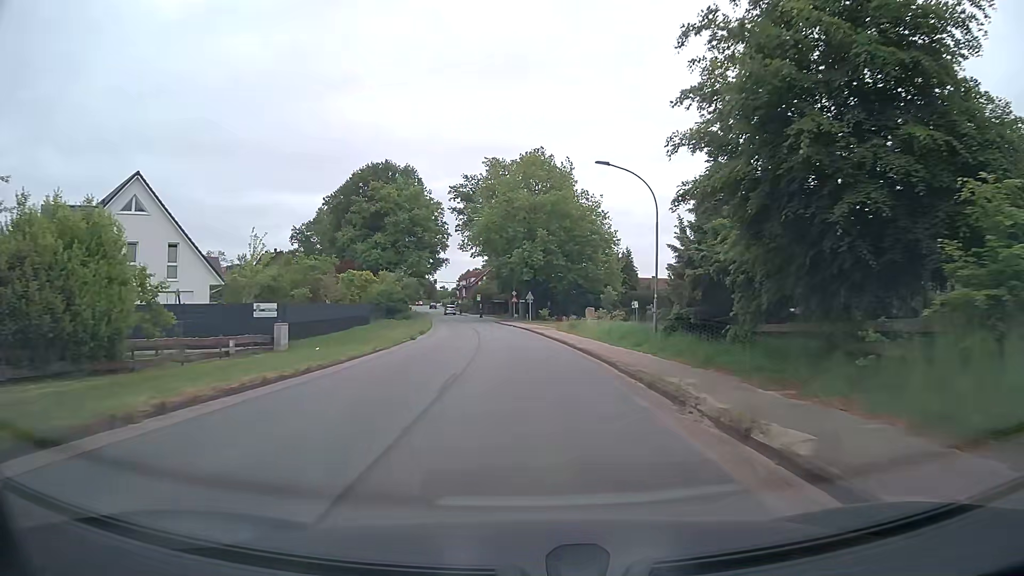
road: tertiary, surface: asphalt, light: Day
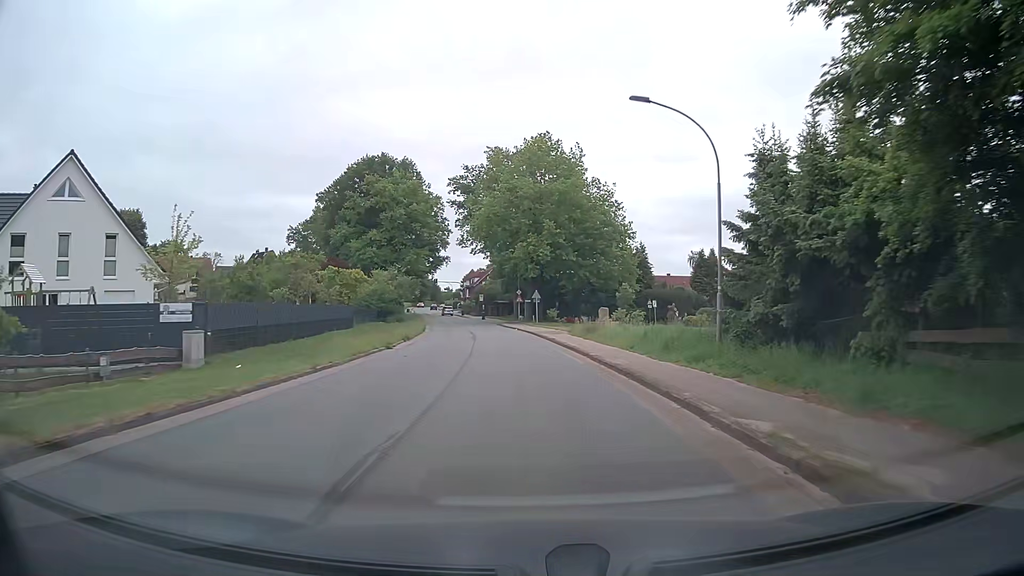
(0.0, +7.5) m; -1°
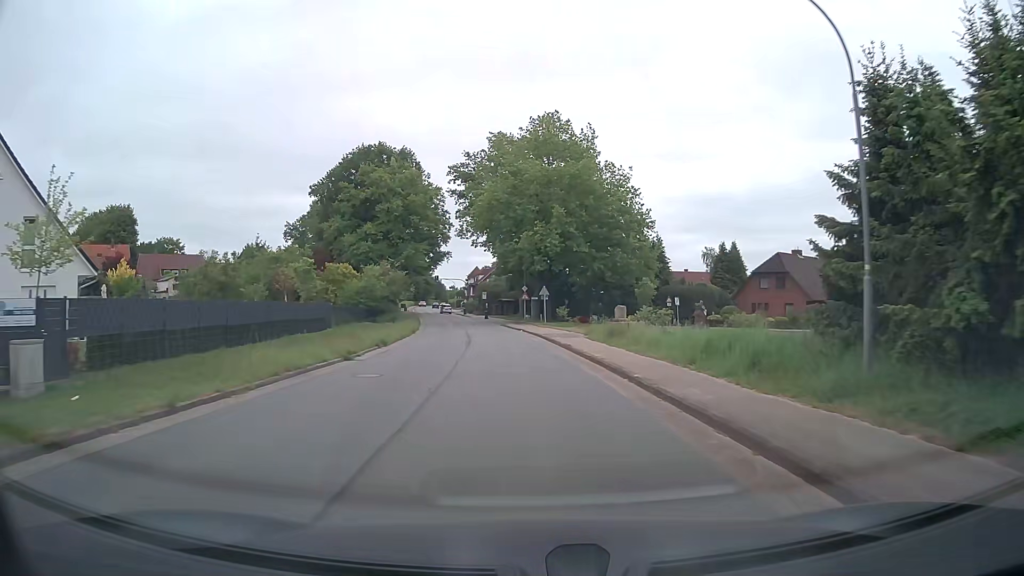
(0.0, +7.4) m; 0°
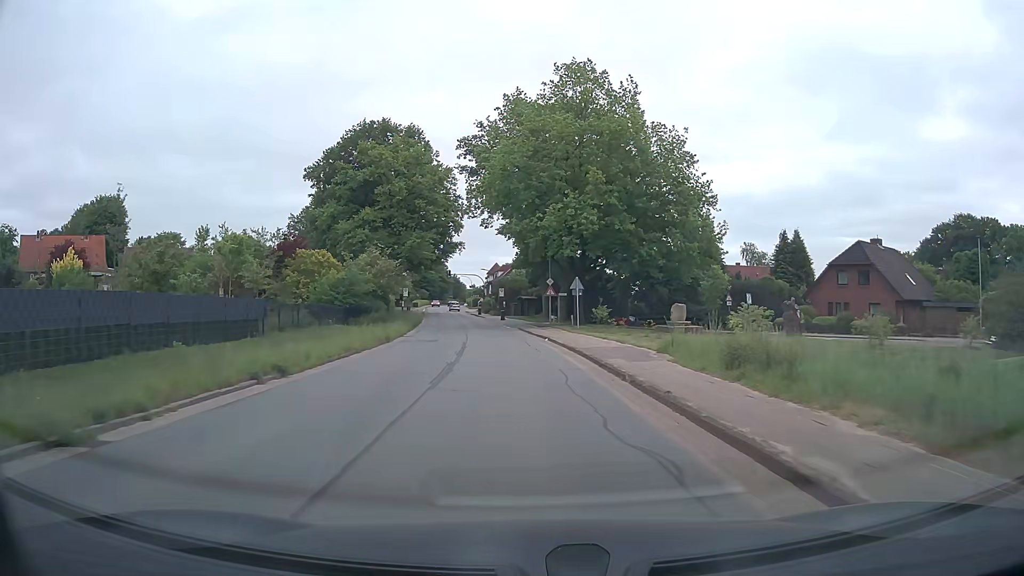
(-0.3, +14.3) m; -2°
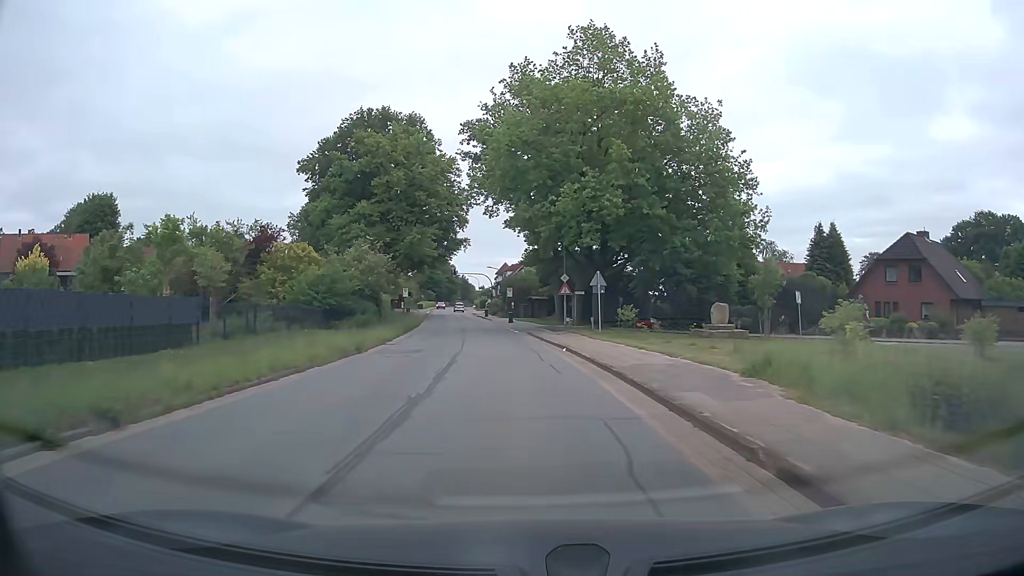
(-0.1, +7.0) m; -1°
